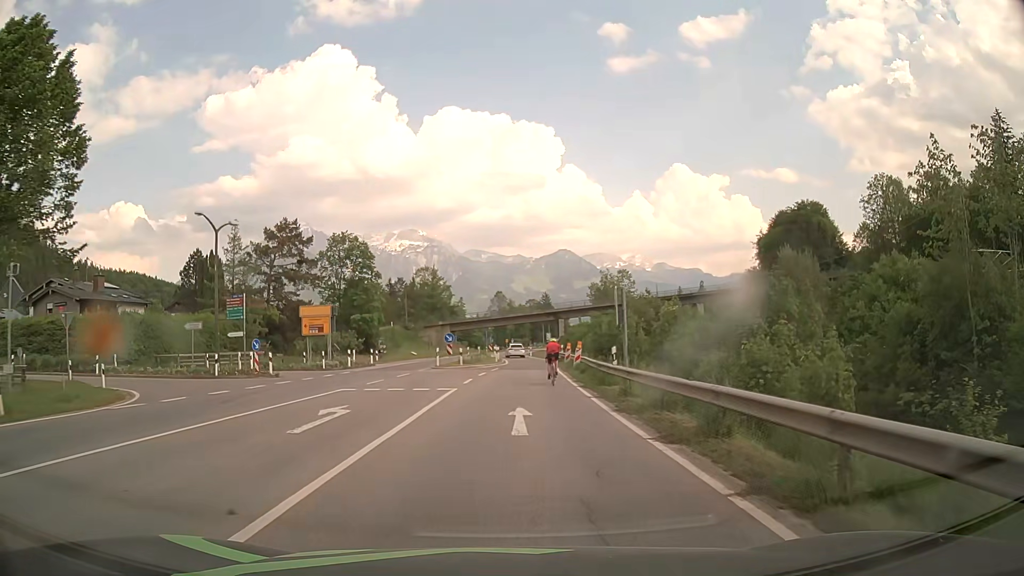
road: primary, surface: asphalt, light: Day
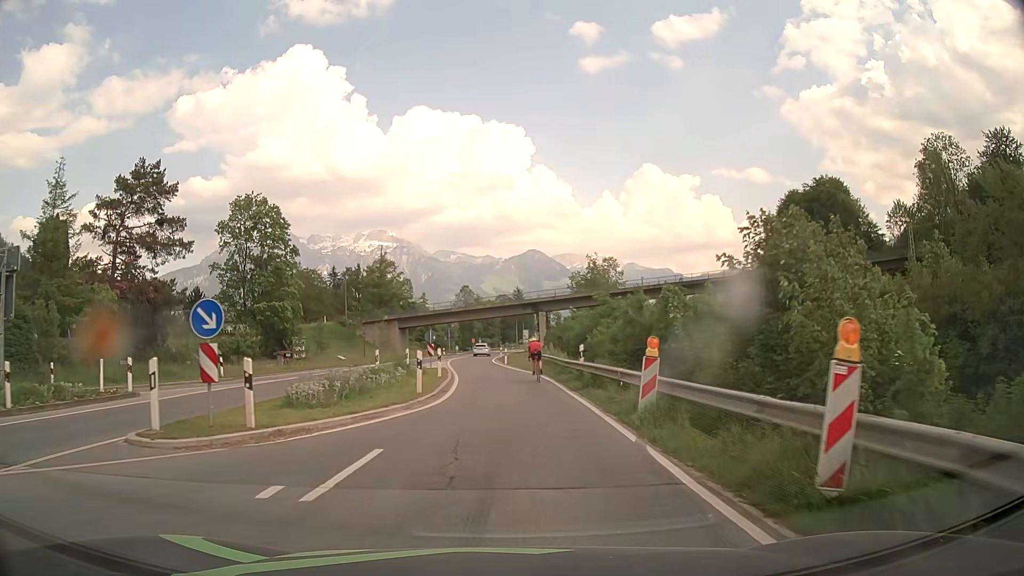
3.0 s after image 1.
(+0.7, +30.2) m; +3°
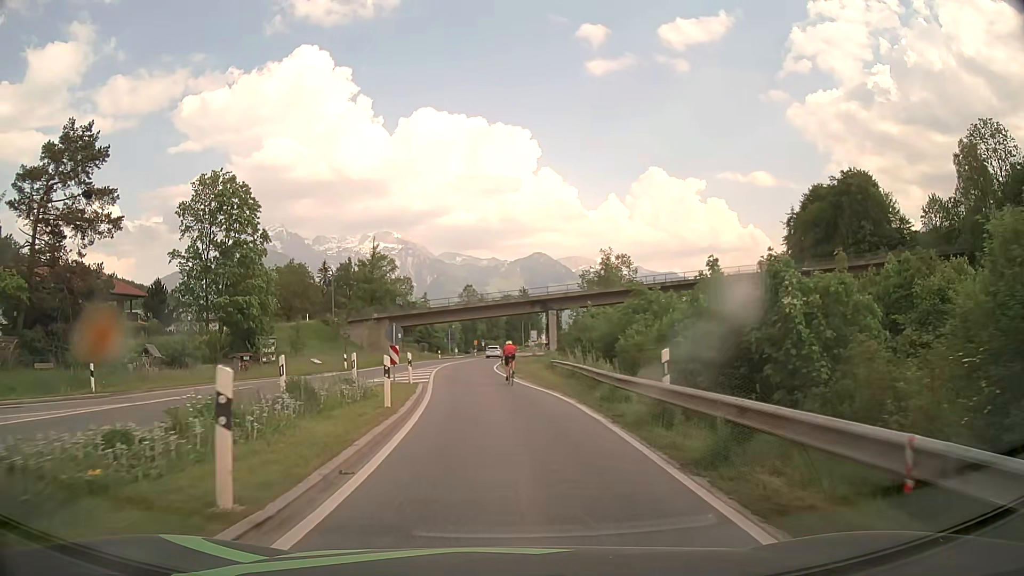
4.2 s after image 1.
(0.0, +12.2) m; 0°
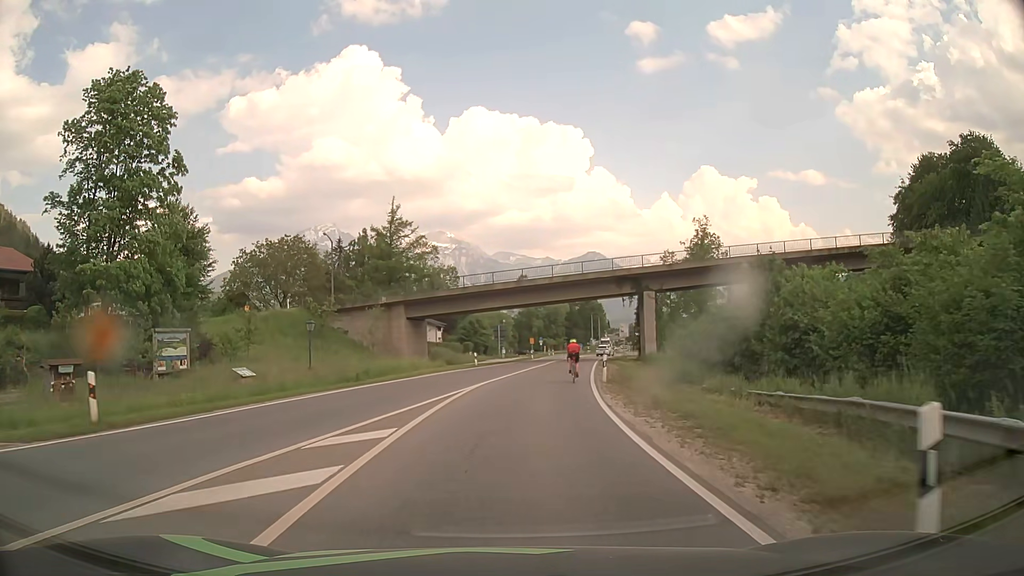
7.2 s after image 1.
(-1.7, +30.4) m; -5°
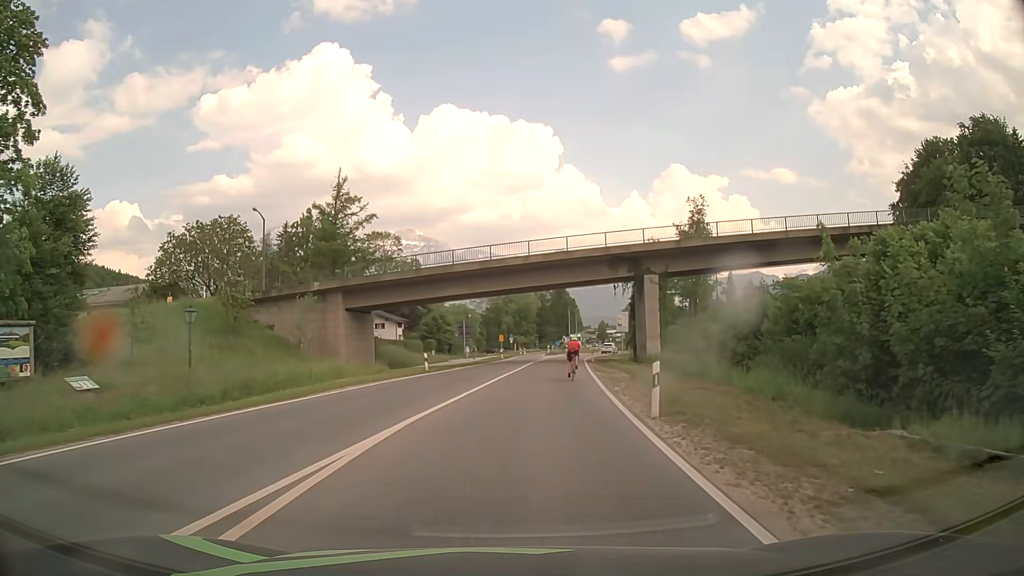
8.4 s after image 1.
(+0.3, +12.9) m; +3°
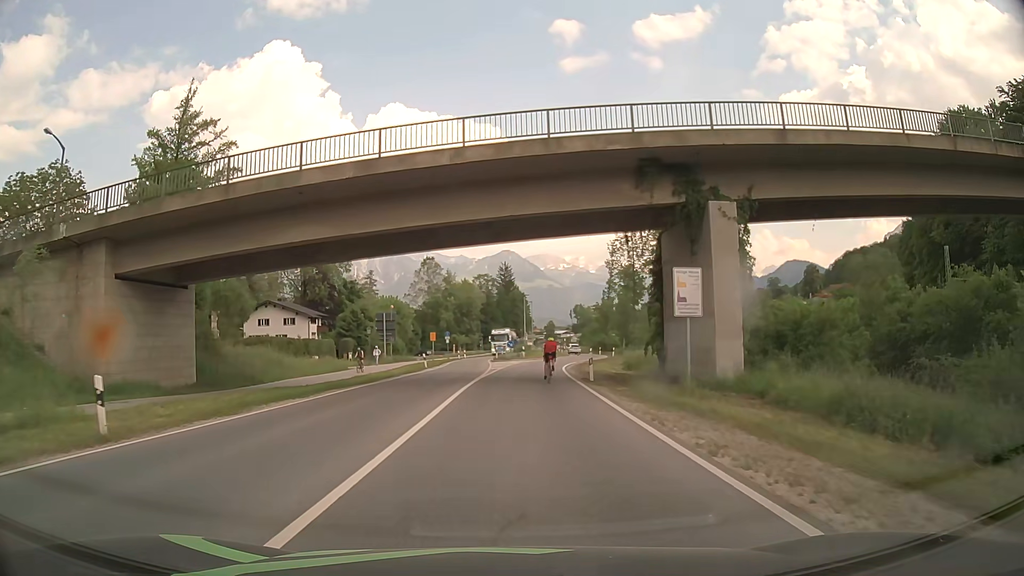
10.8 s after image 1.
(+1.1, +25.6) m; +5°
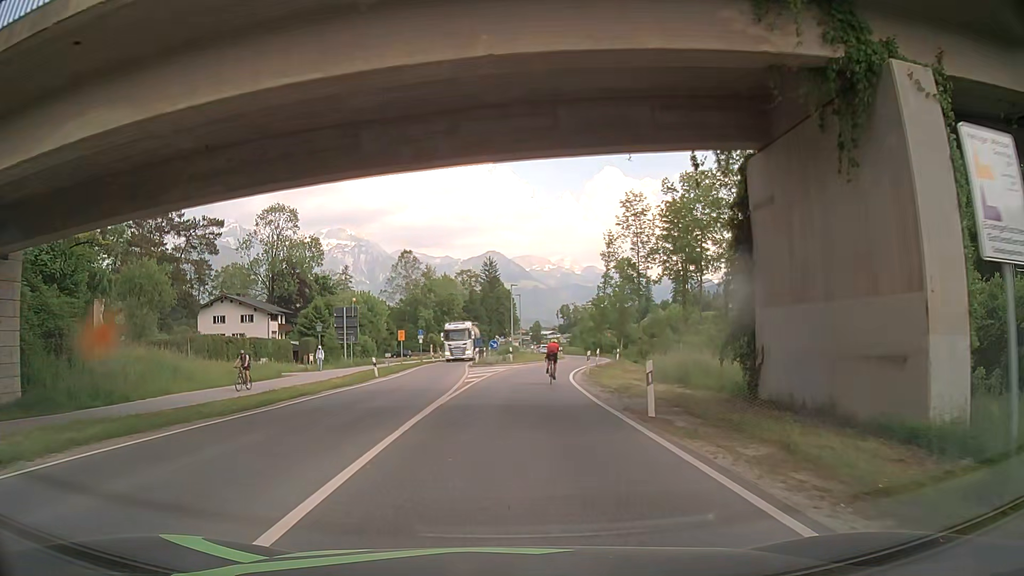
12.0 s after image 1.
(+0.2, +12.7) m; +2°
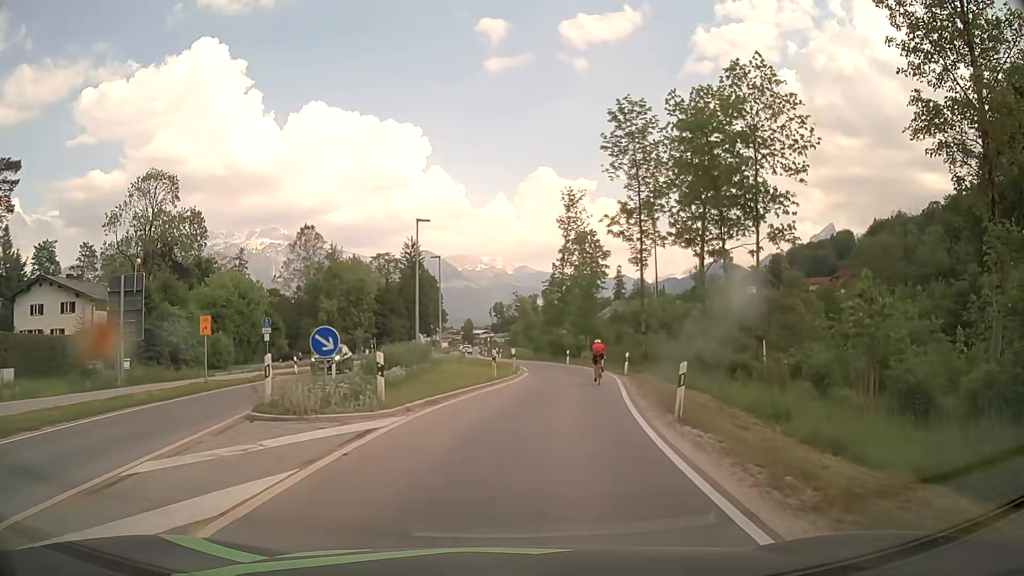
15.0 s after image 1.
(+1.4, +31.5) m; +6°
(0, +10) (+1, +20) (+3, +30) (+3, +40) (+2, +50) (0, +60) (-2, +69) (-4, +79) (-5, +89) (-6, +99) m
